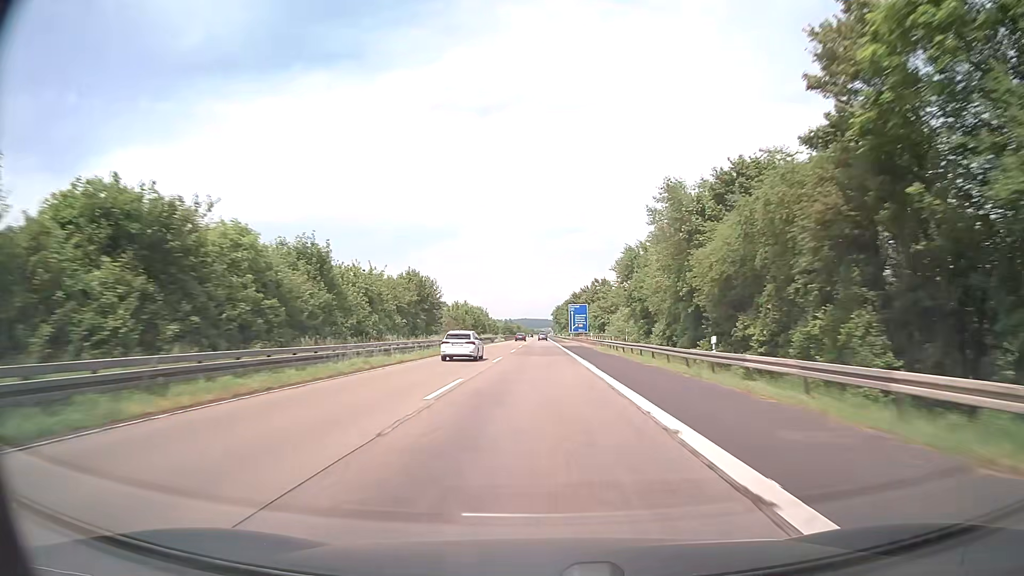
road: motorway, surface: asphalt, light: Day
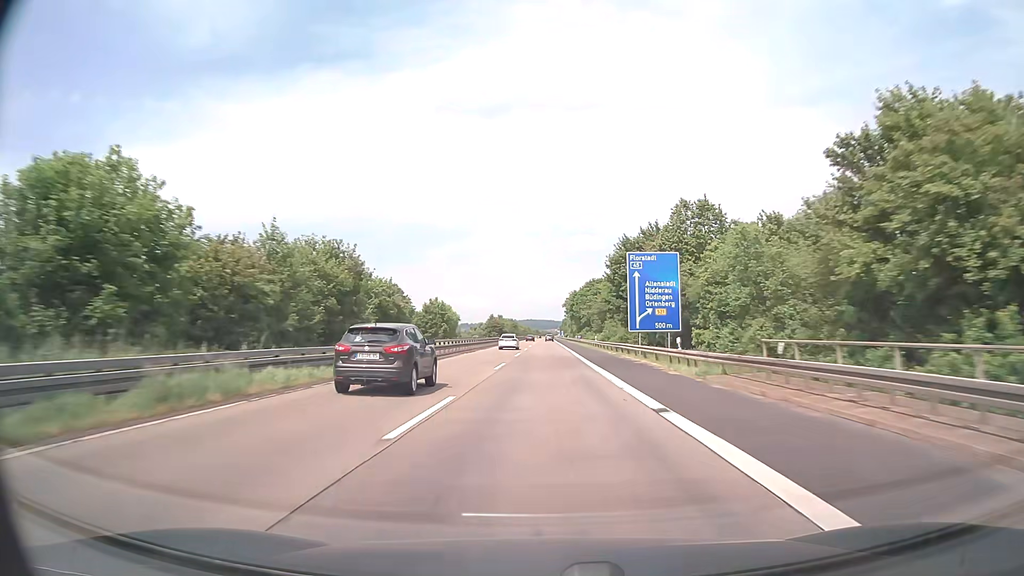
(-0.6, +95.1) m; -1°
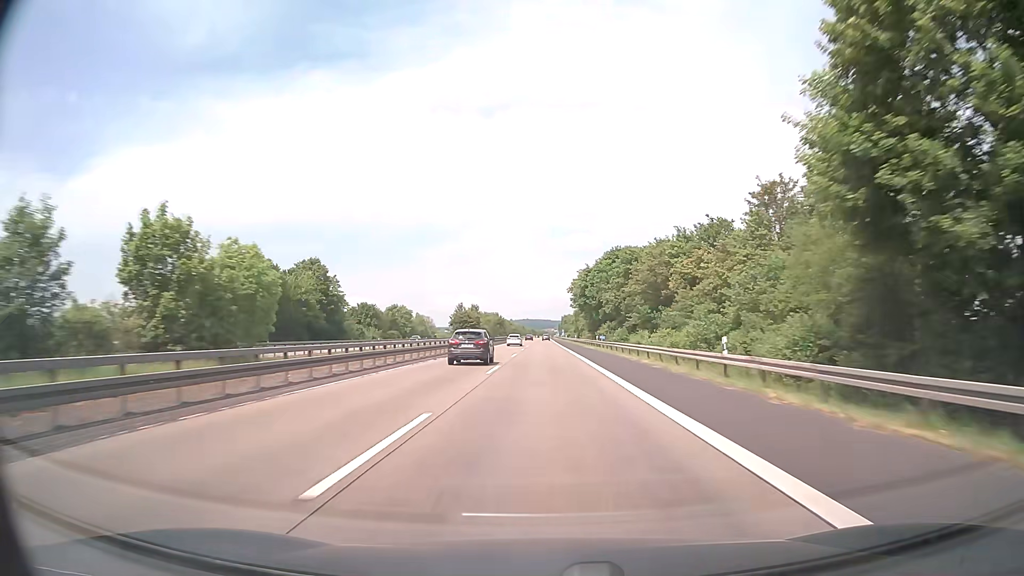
(+0.1, +57.0) m; 0°
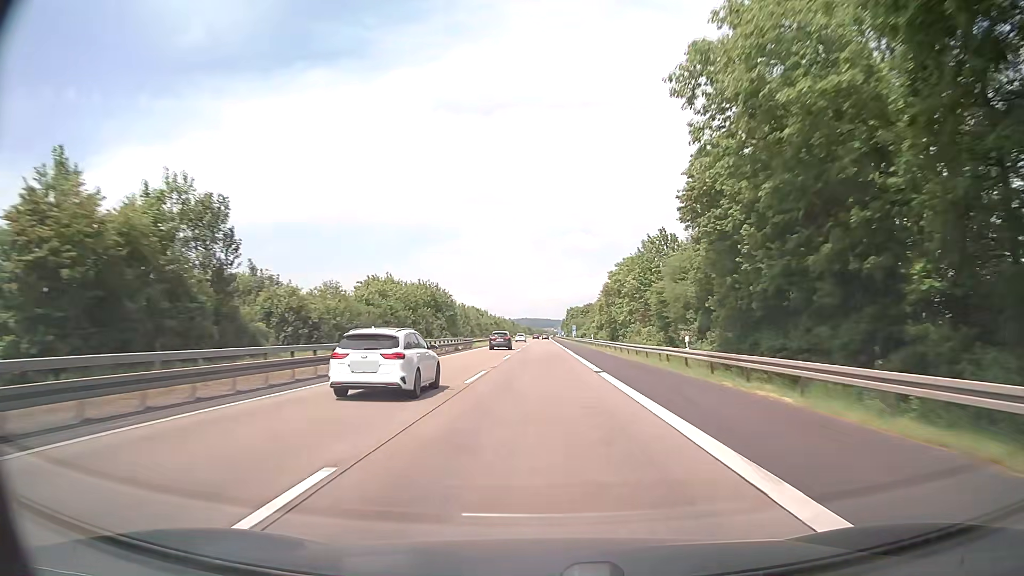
(+0.2, +95.0) m; 0°
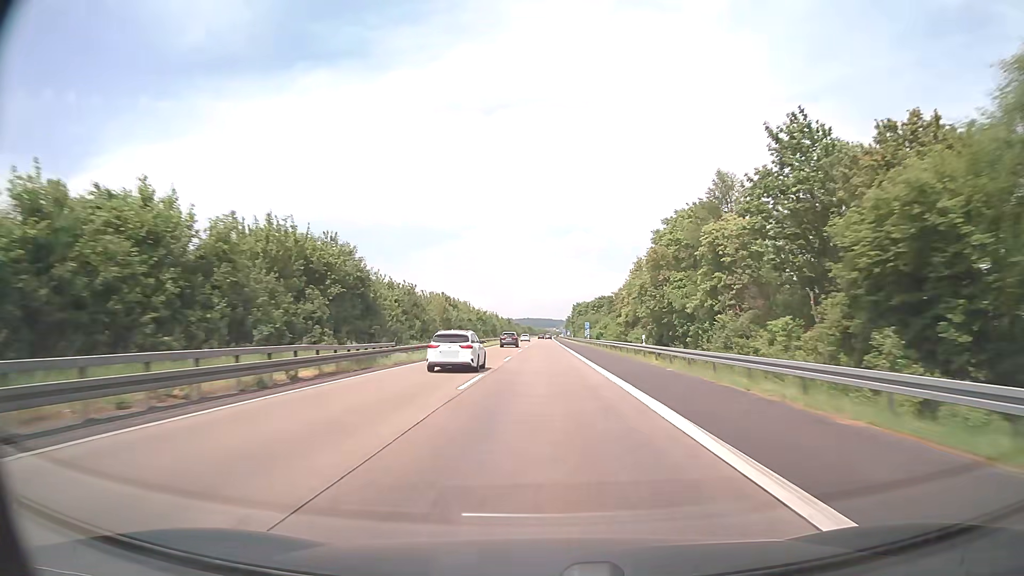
(-0.1, +38.0) m; 0°
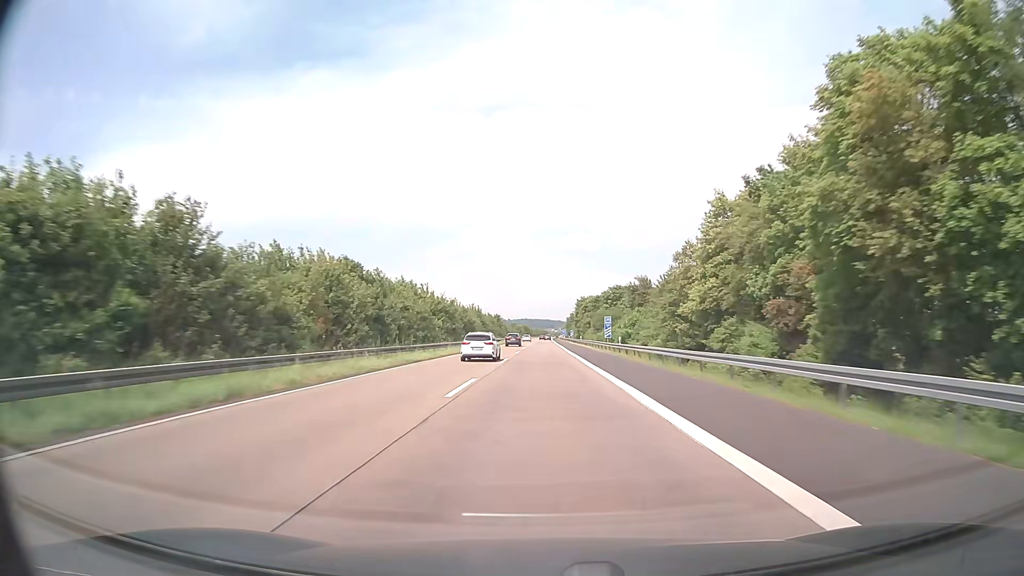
(0.0, +38.0) m; 0°
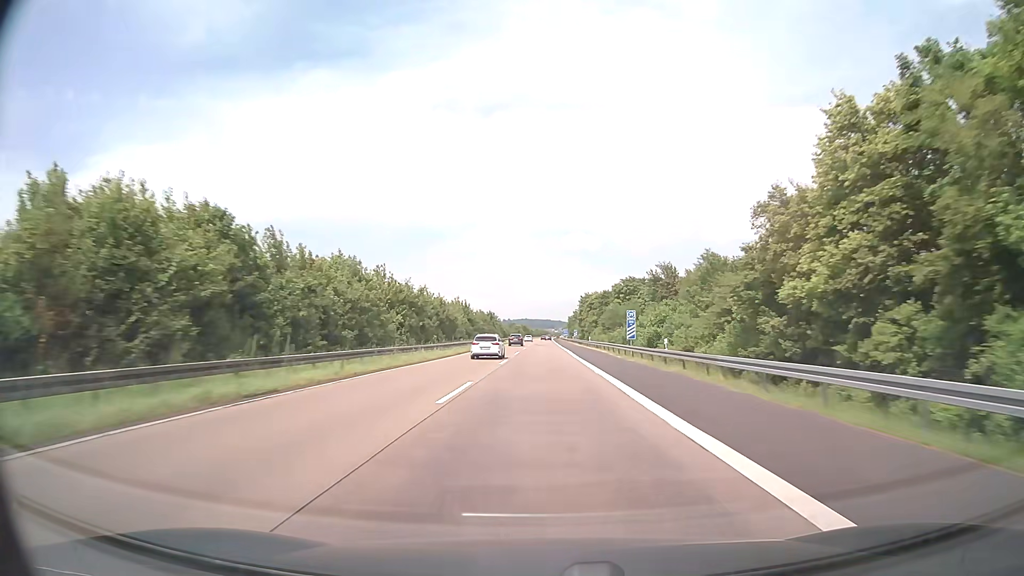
(0.0, +19.0) m; 0°
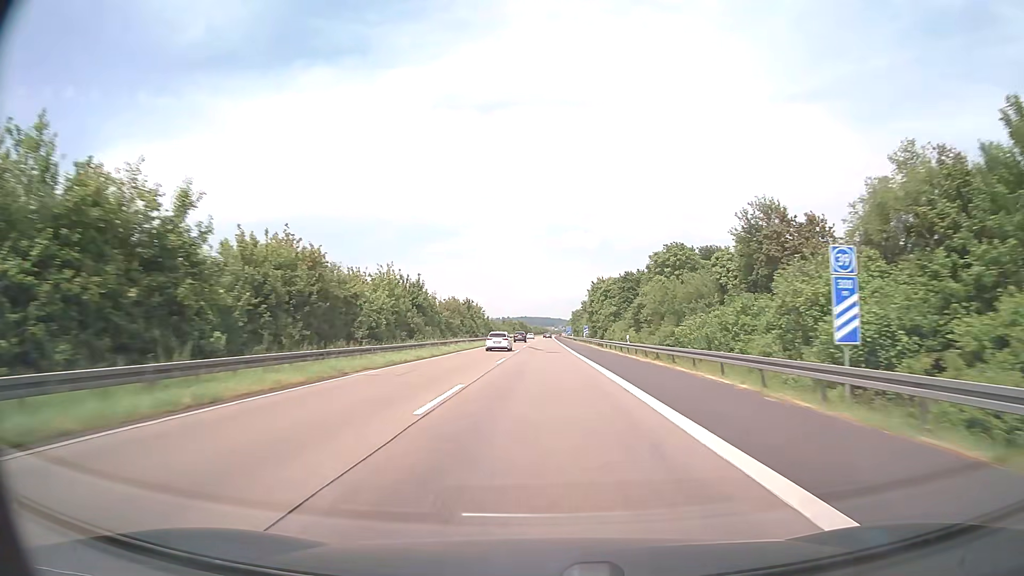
(0.0, +38.0) m; 0°
(0, +10) (0, +20) (0, +30) (0, +40) (0, +50) (0, +60) (0, +70) (0, +80) (0, +90) (0, +100) m
